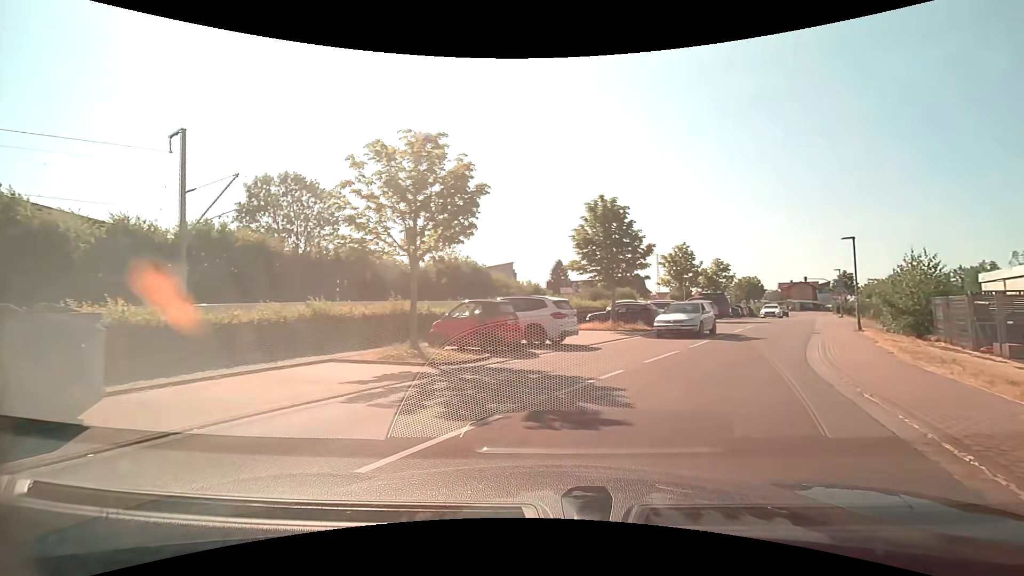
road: unclassified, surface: asphalt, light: Day
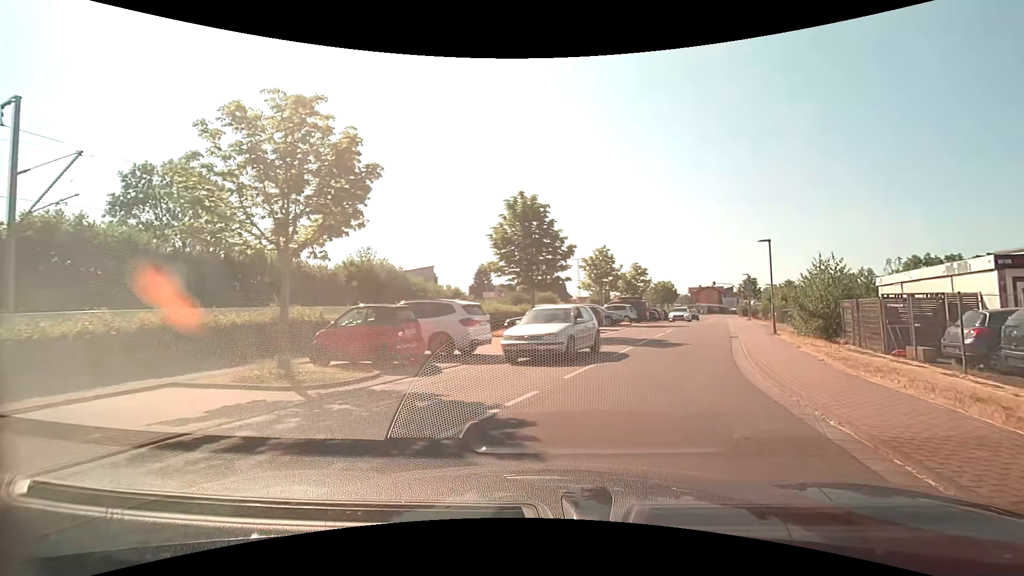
(+0.2, +2.2) m; +9°
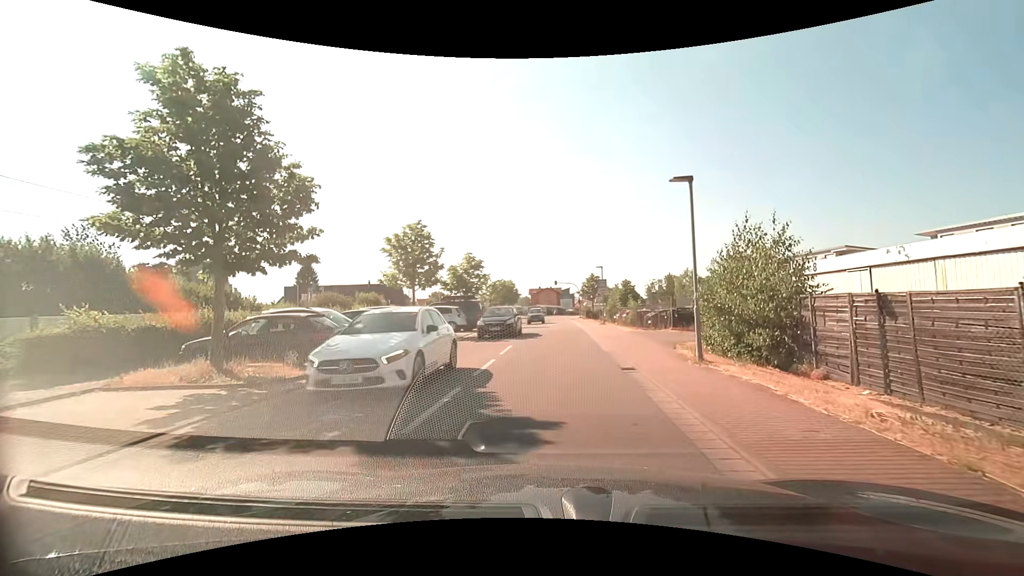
(+2.4, +12.5) m; +16°
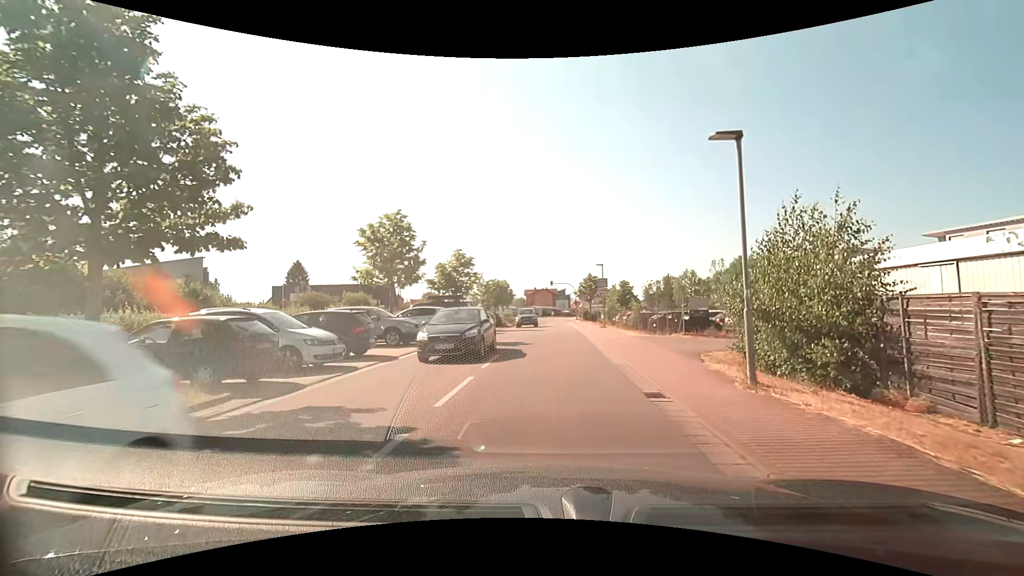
(0.0, +3.0) m; 0°
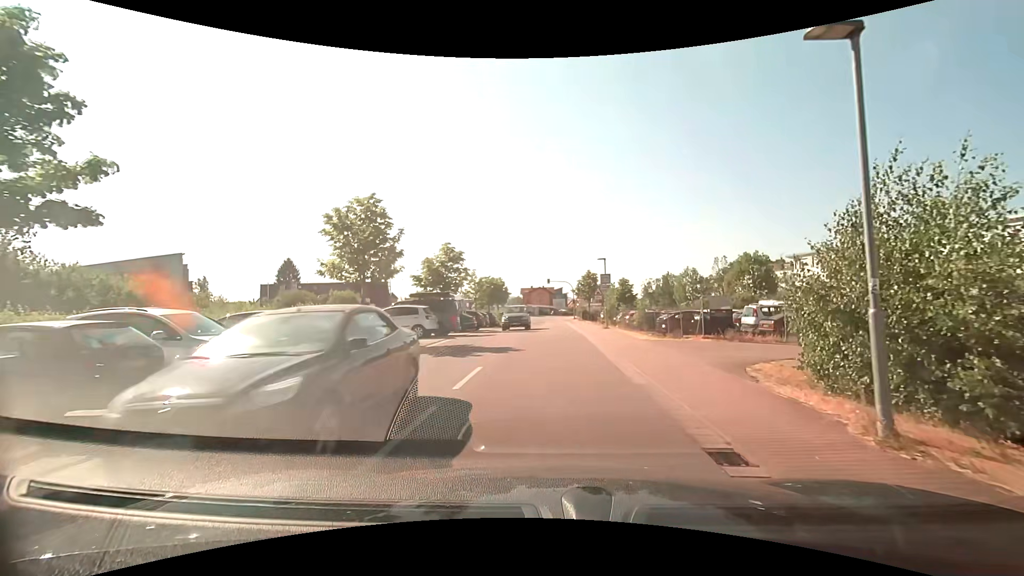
(0.0, +3.2) m; +1°
